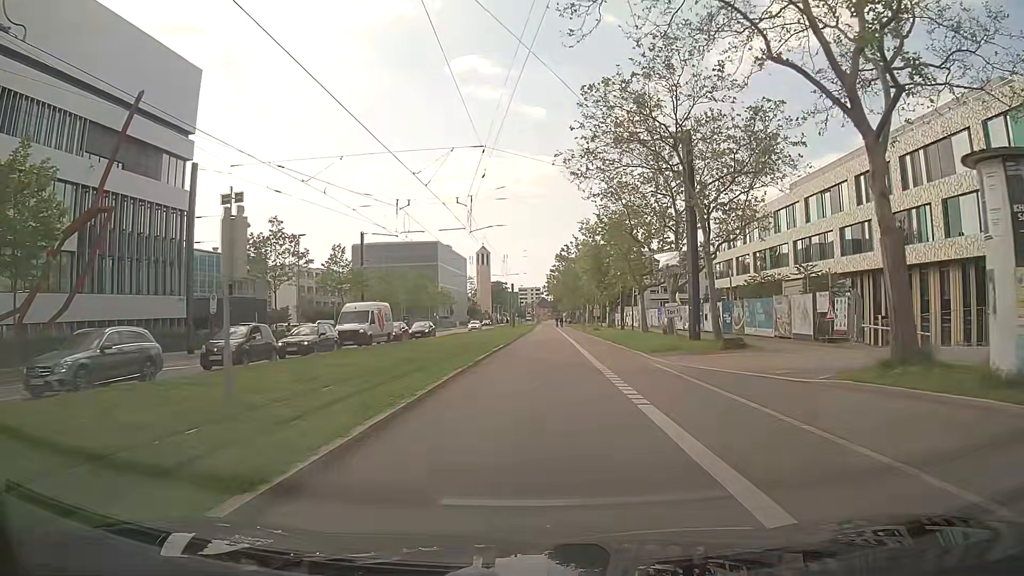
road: secondary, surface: asphalt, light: Day
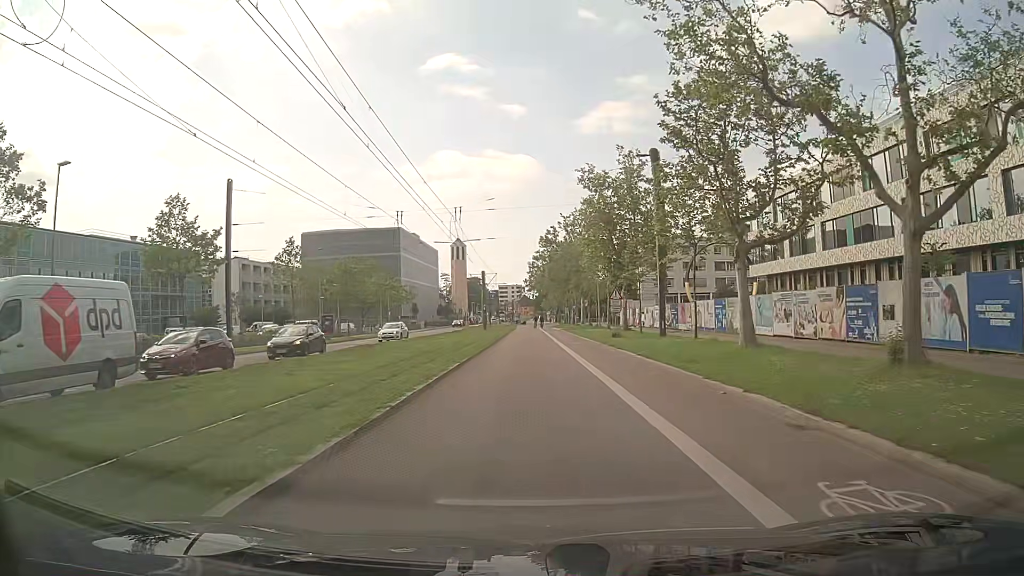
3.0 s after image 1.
(+0.6, +27.4) m; +1°
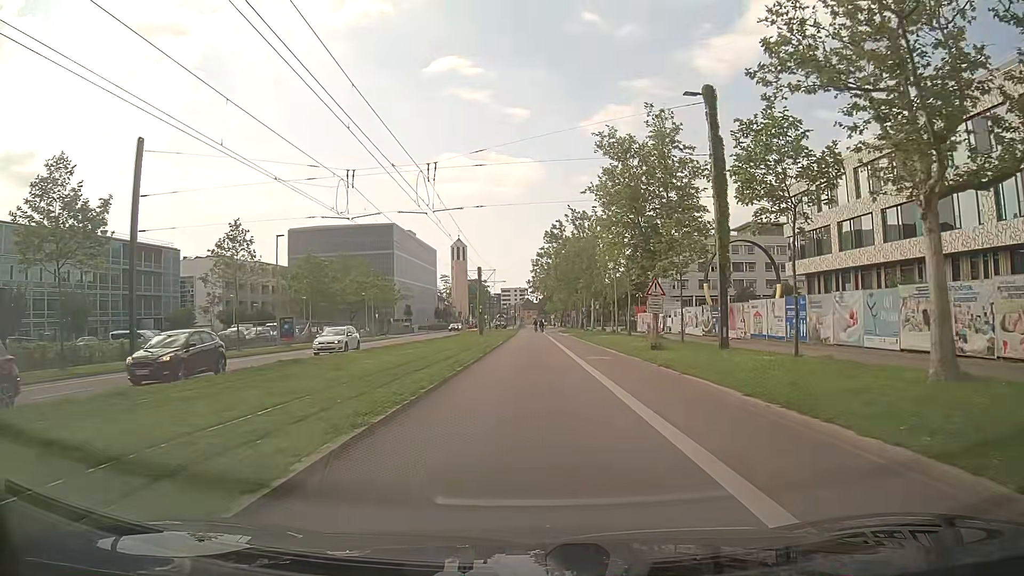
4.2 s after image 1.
(+0.1, +11.3) m; +1°
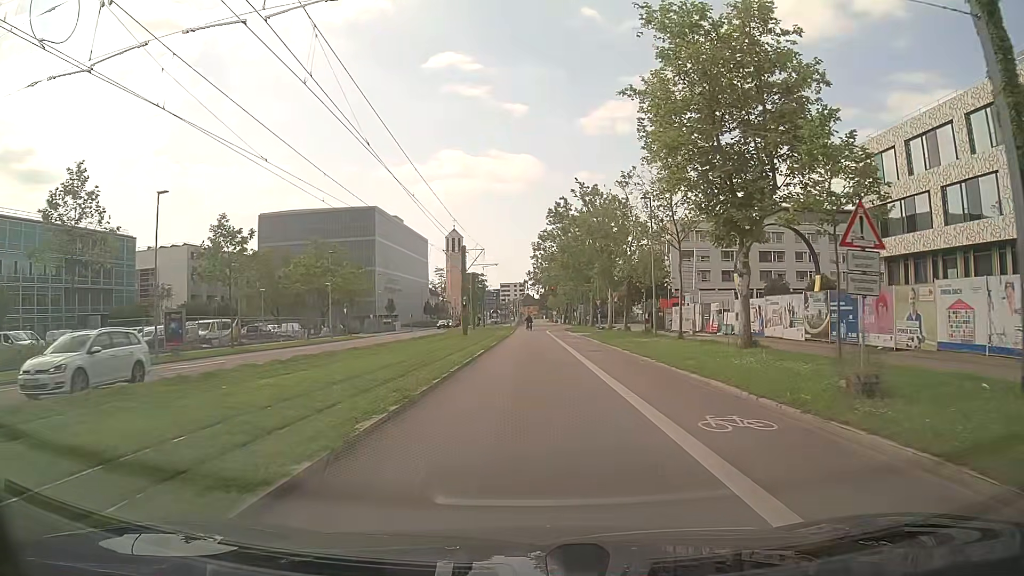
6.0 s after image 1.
(-0.2, +17.3) m; -1°
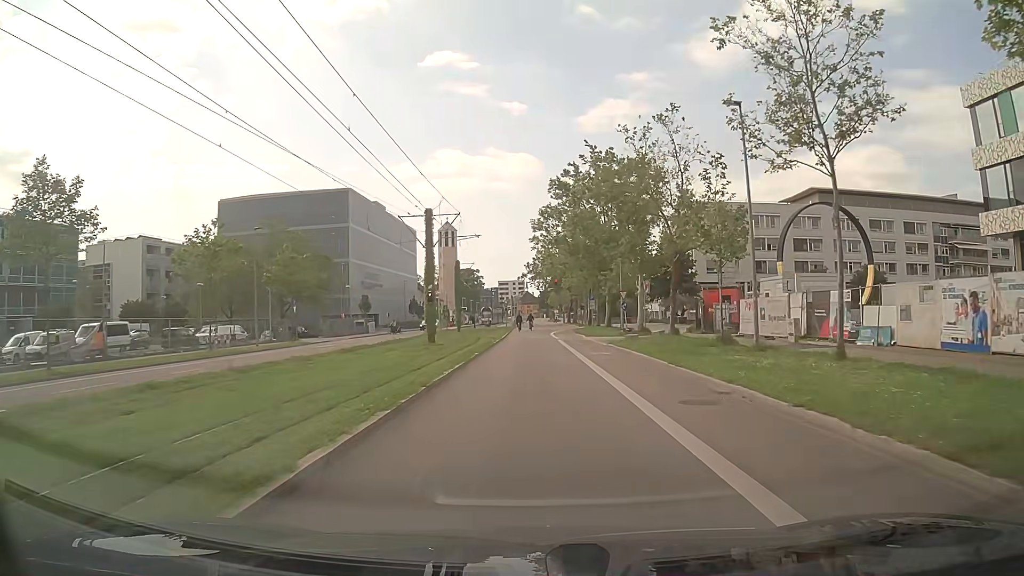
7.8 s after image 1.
(+0.2, +17.9) m; +1°
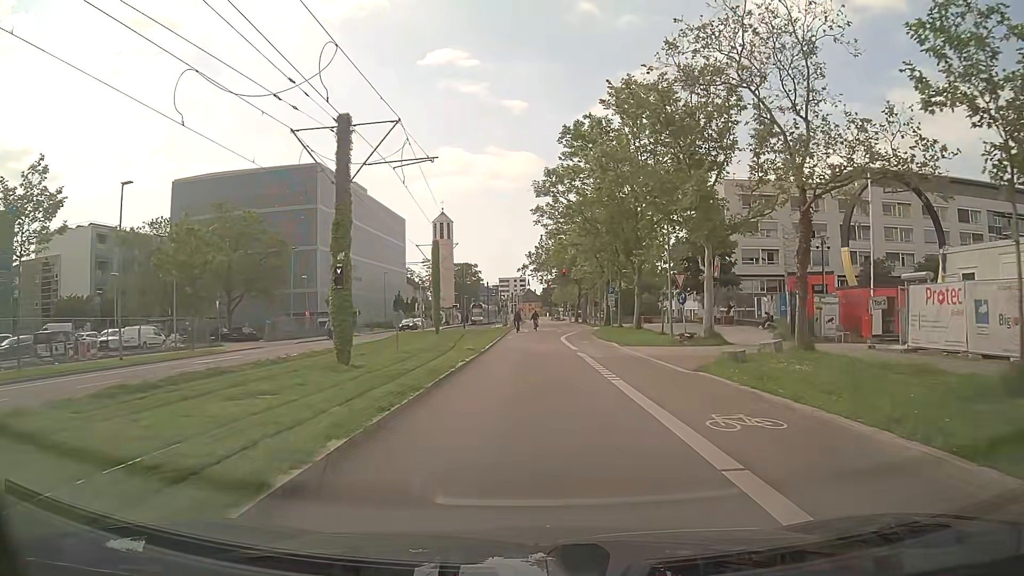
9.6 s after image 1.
(-0.2, +17.1) m; -1°
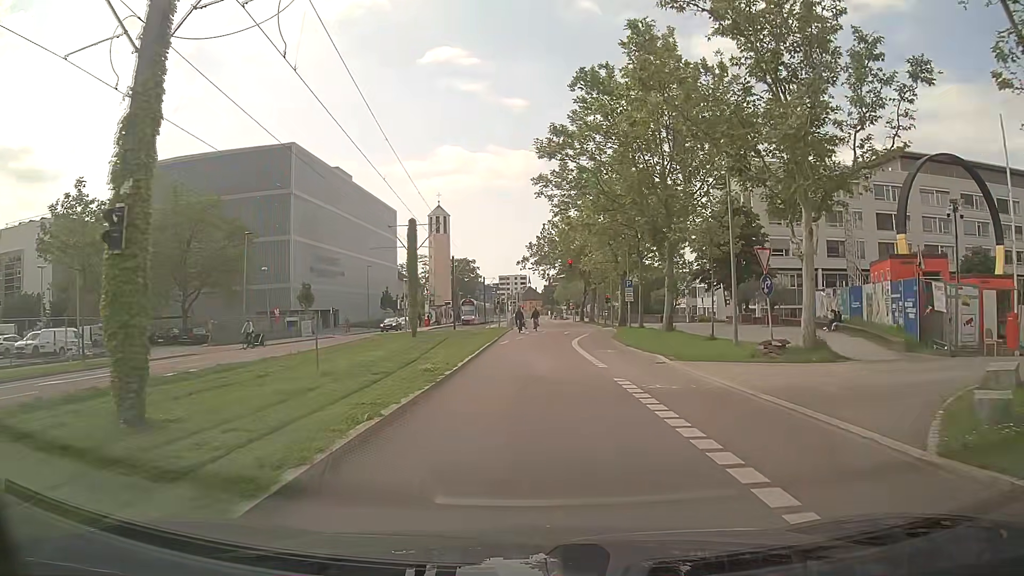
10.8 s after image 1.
(+0.1, +10.6) m; 0°
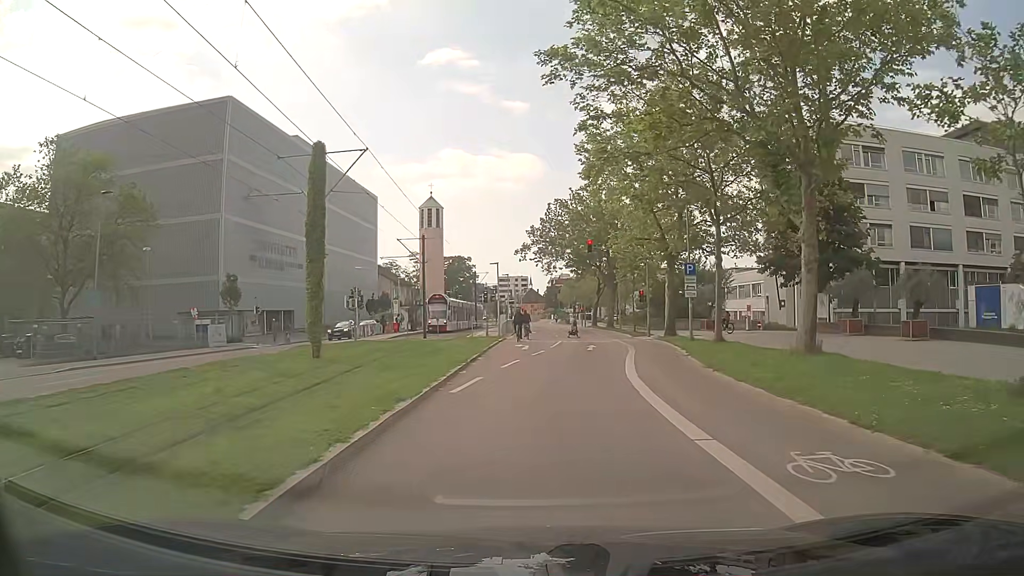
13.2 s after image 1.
(0.0, +19.3) m; 0°
